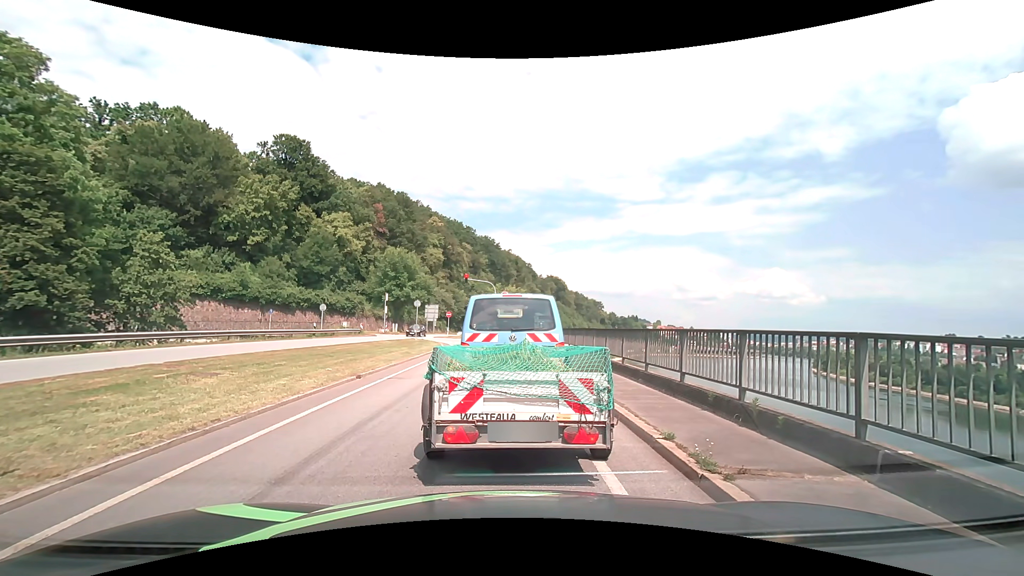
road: primary_link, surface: asphalt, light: Day
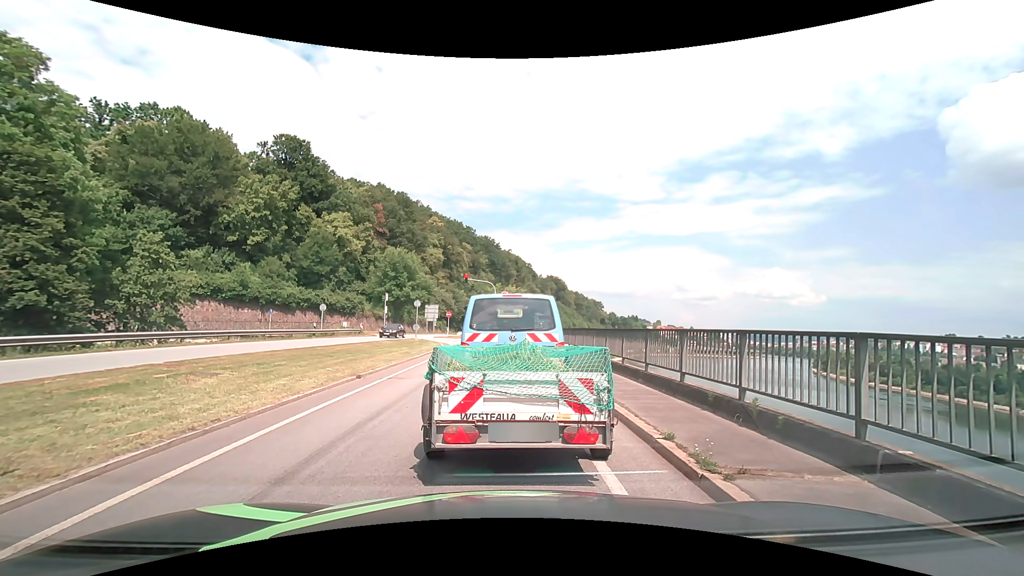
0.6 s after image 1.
(0.0, 0.0) m; 0°
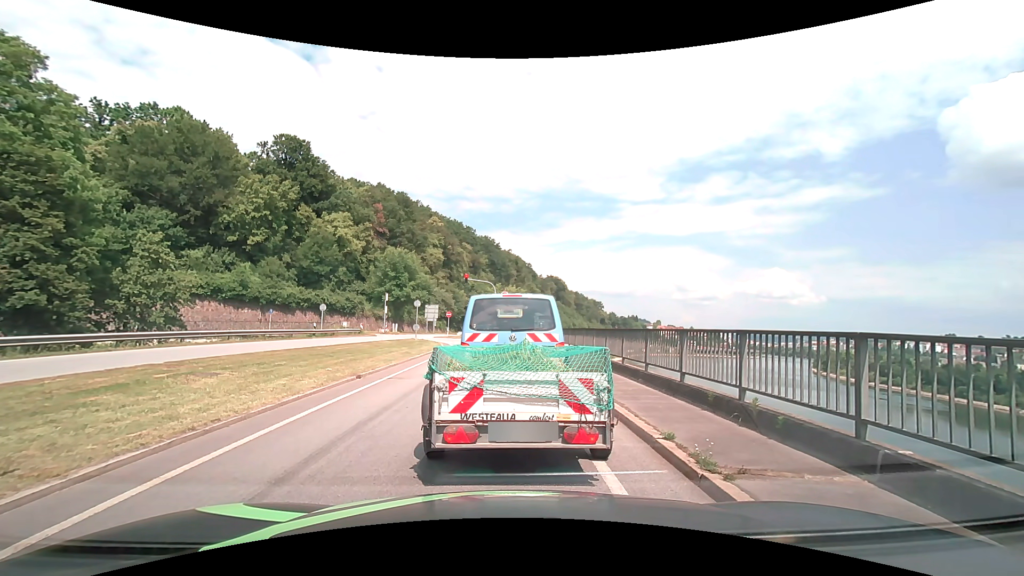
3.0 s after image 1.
(0.0, 0.0) m; 0°
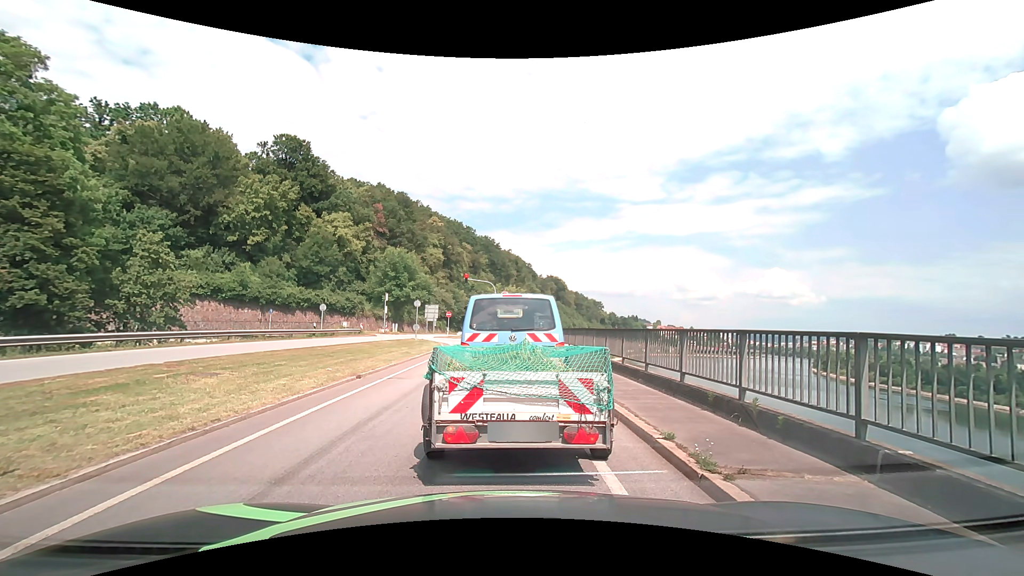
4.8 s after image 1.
(0.0, 0.0) m; 0°
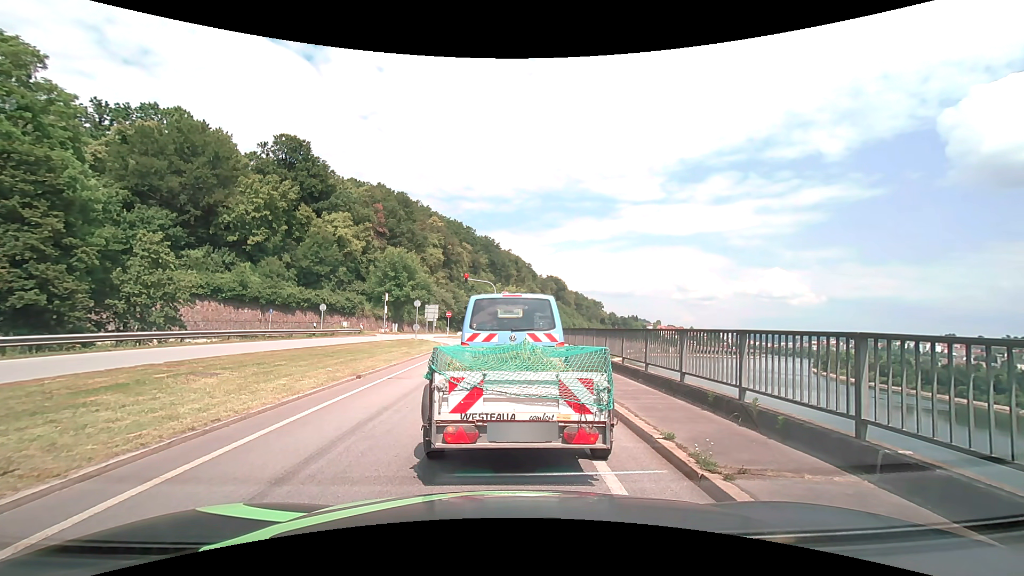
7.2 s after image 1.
(0.0, 0.0) m; 0°
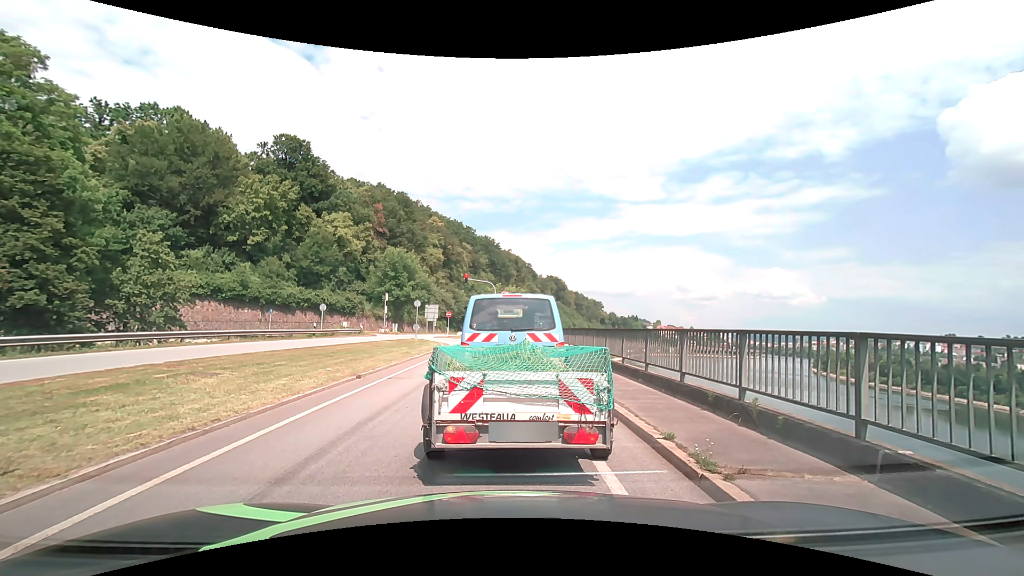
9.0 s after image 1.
(0.0, 0.0) m; 0°
